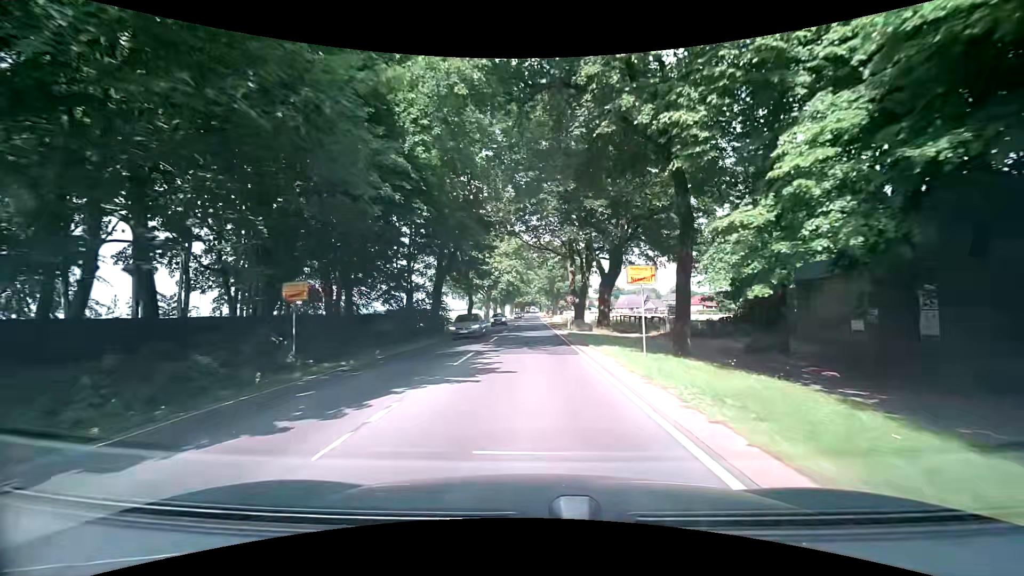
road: secondary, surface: asphalt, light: Day
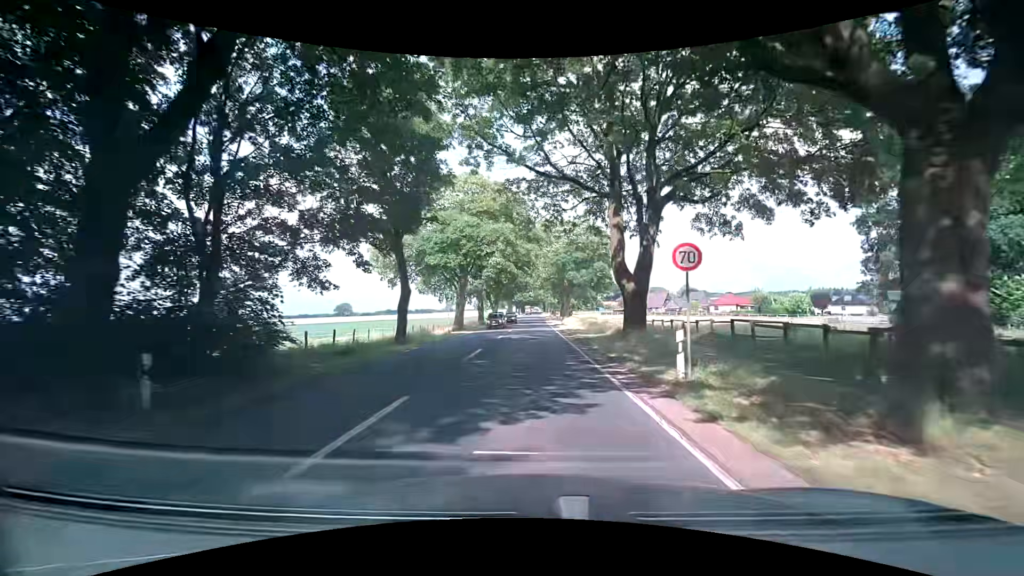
(+0.1, +30.9) m; 0°
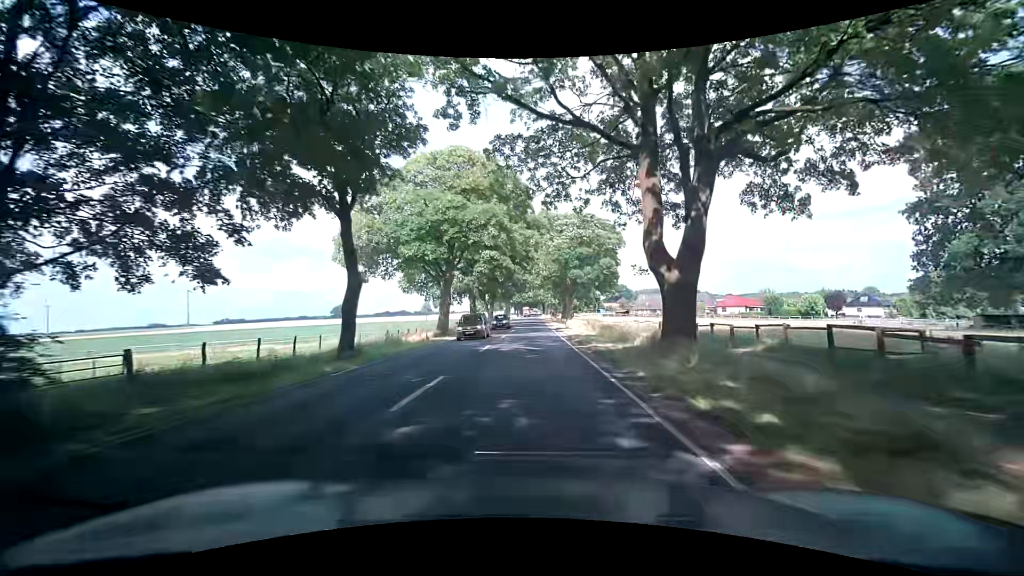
(0.0, +8.2) m; 0°
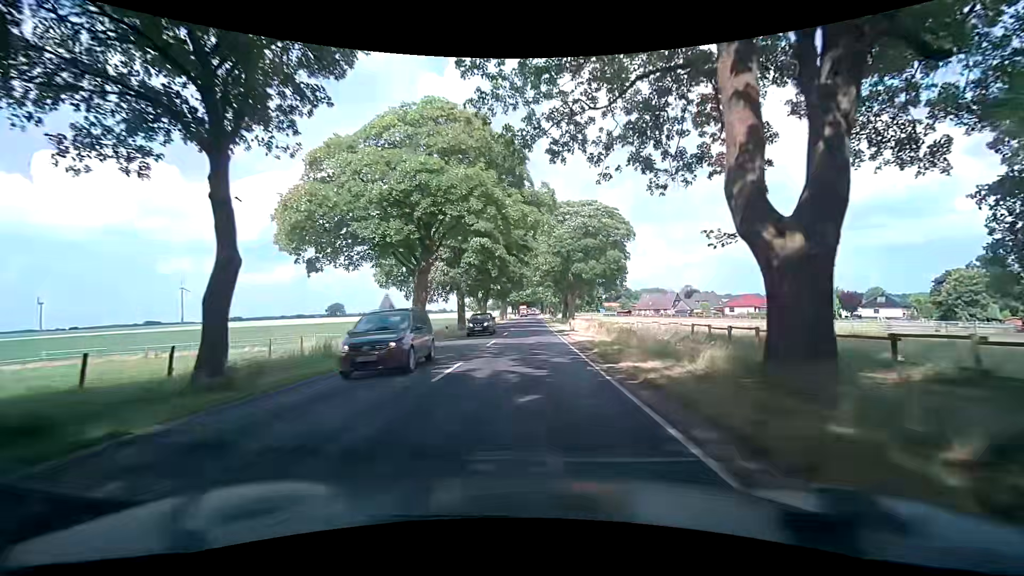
(0.0, +8.5) m; 0°
(0, +10) (0, +20) (0, +30) (0, +40) (0, +50) (0, +60) (0, +70) (0, +80) (0, +90) (0, +100) m
